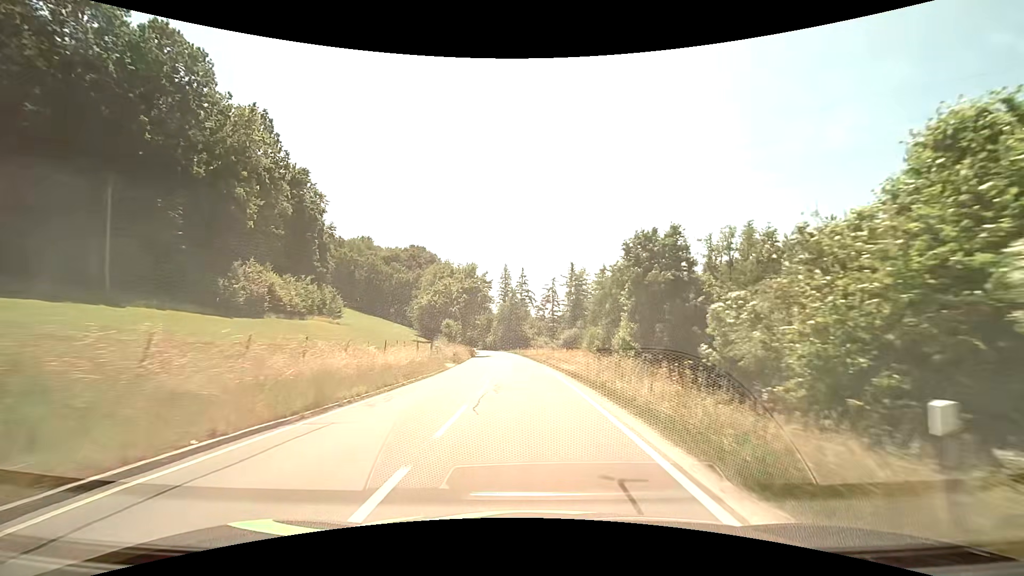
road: tertiary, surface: asphalt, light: Day
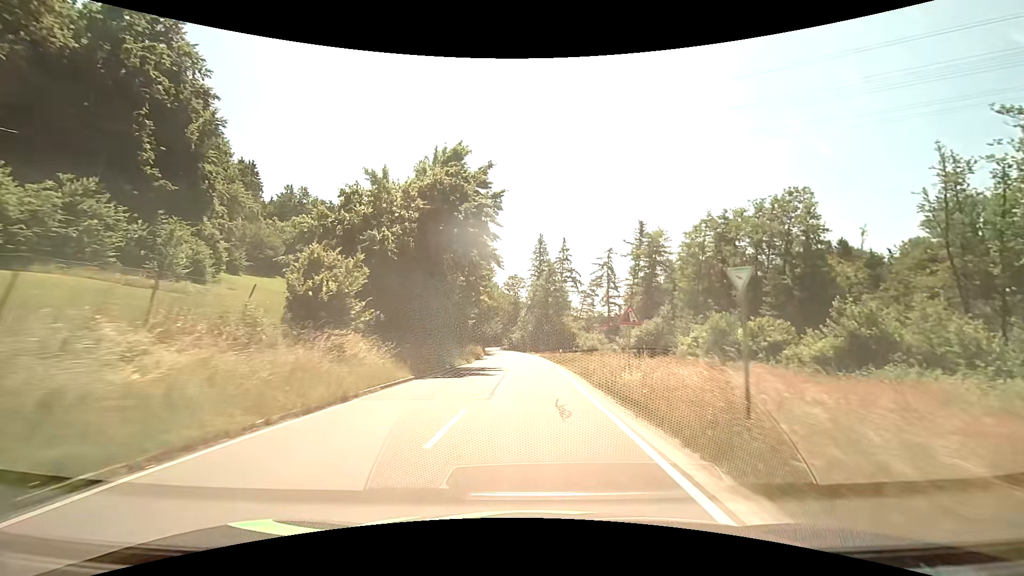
(-1.6, +44.6) m; -4°
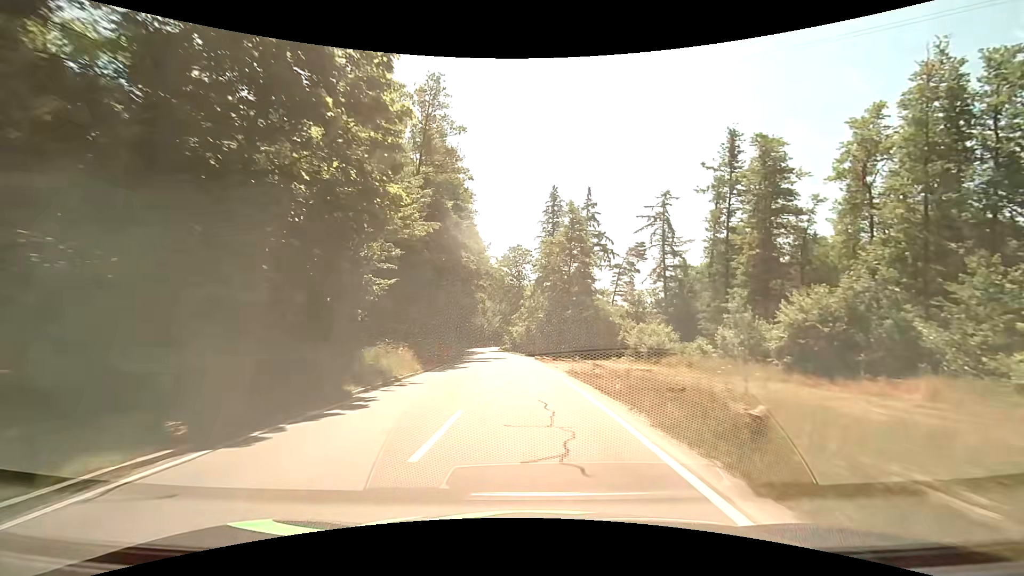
(-0.2, +37.0) m; -1°
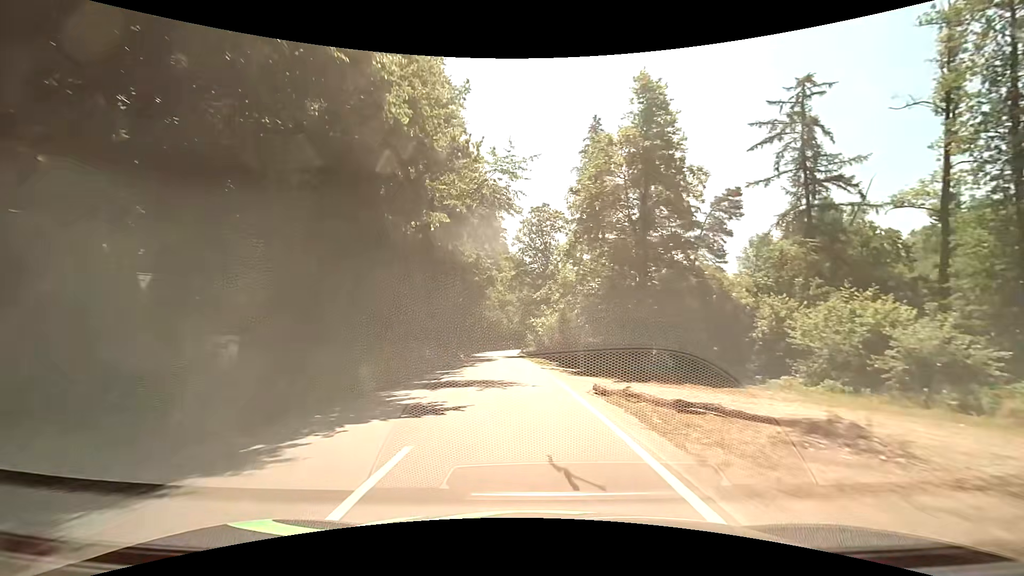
(-0.6, +27.0) m; -3°
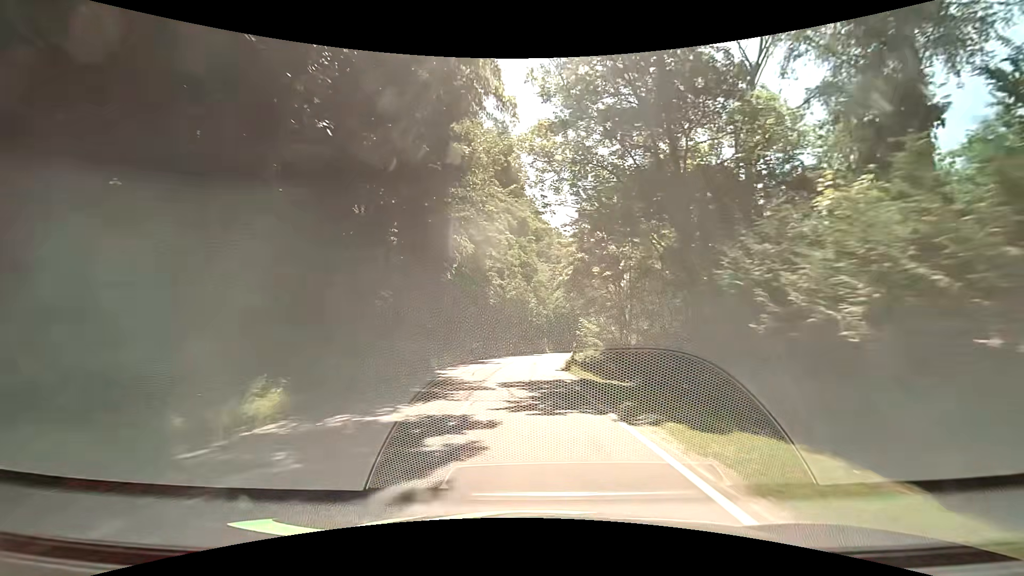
(-2.1, +43.3) m; -4°
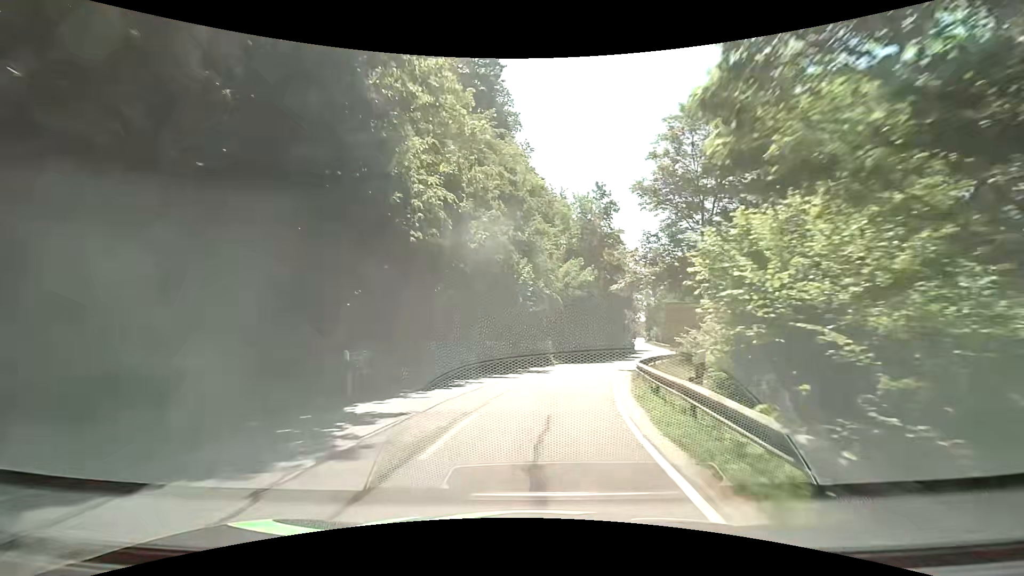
(+0.4, +25.2) m; -1°
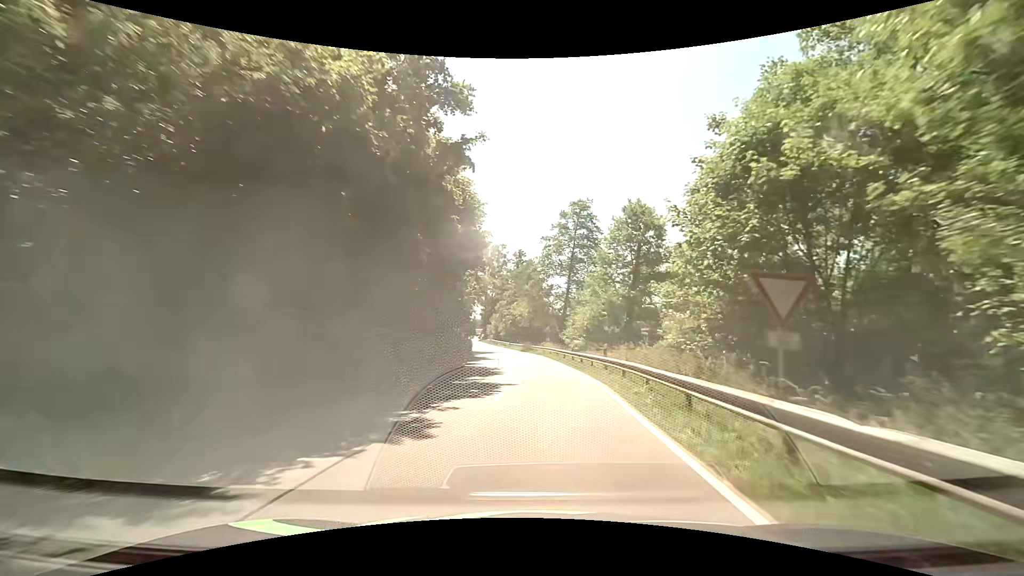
(+5.5, +31.0) m; +21°
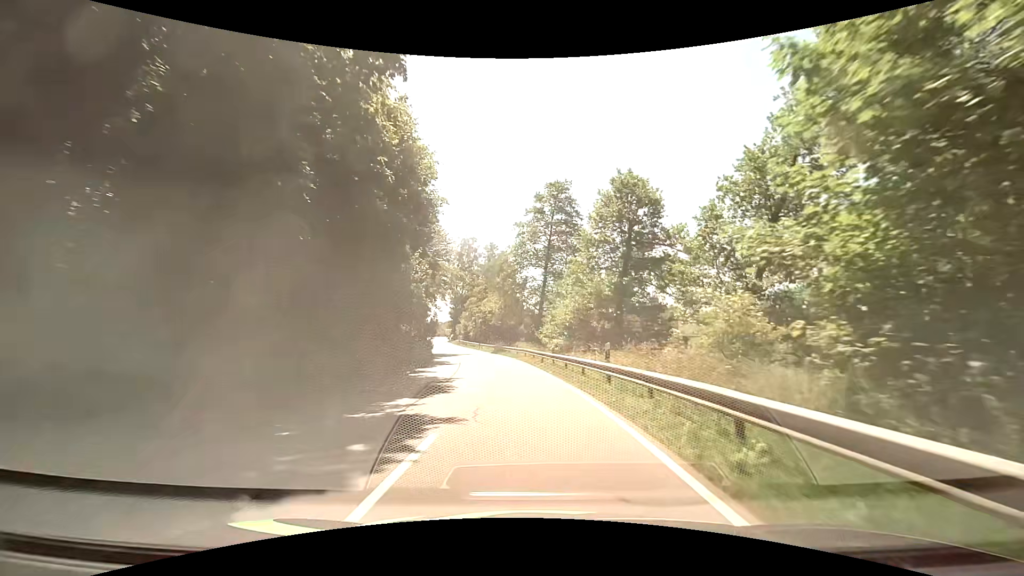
(+0.3, +7.5) m; +4°
(0, +10) (0, +20) (-1, +30) (-3, +40) (-5, +50) (-7, +59) (-10, +69) (-13, +79) (-15, +88) (-18, +98) m
